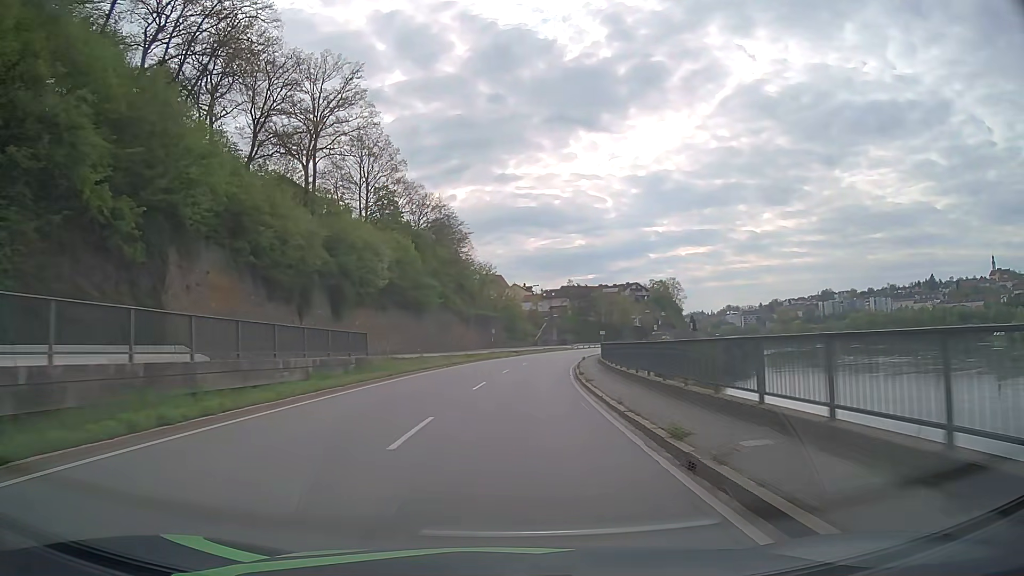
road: primary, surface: asphalt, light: Day
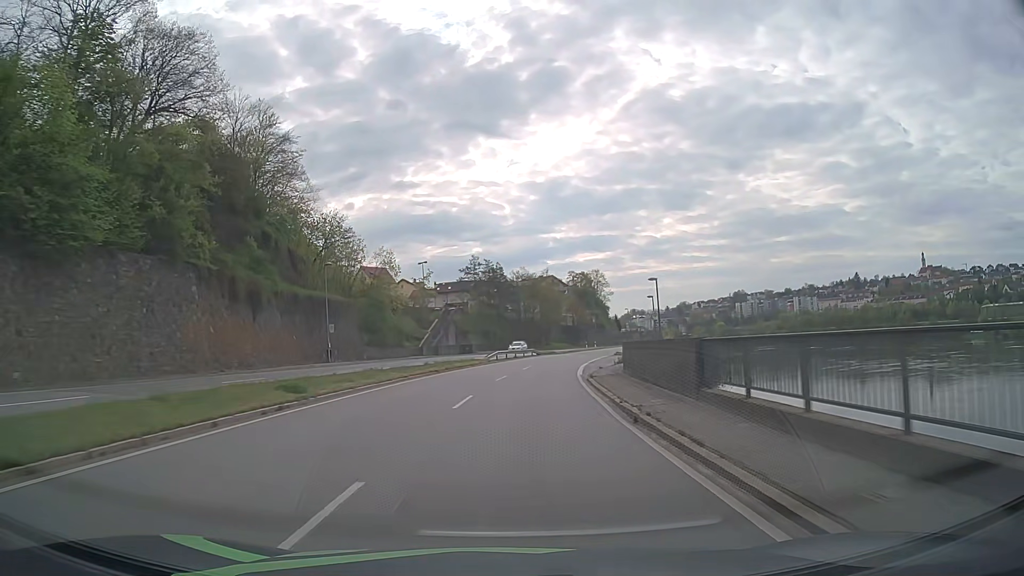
(+3.6, +53.7) m; +8°
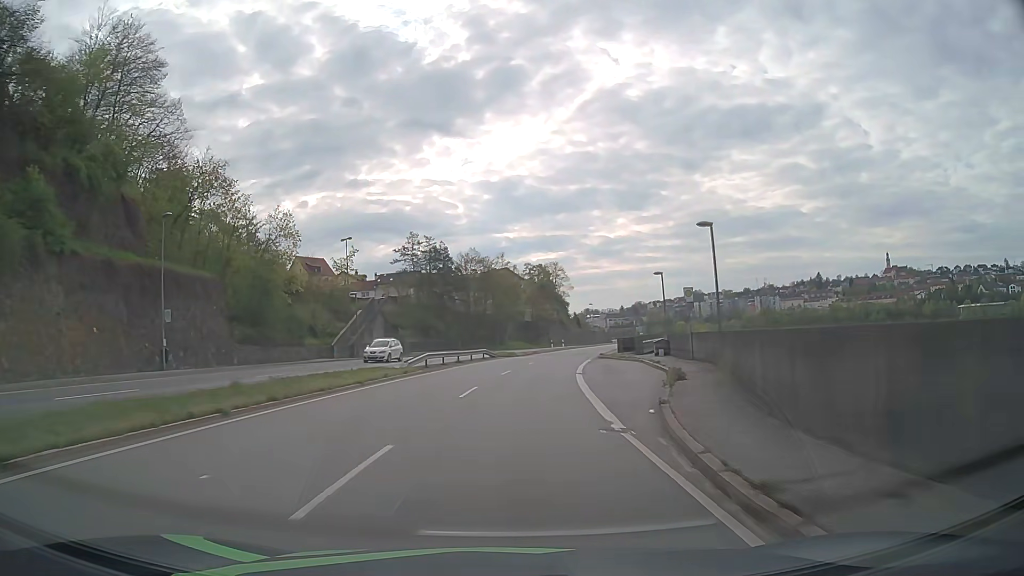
(+0.8, +21.5) m; +4°
(0, +10) (+1, +20) (+1, +30) (+3, +40) (+4, +50) (+6, +60) (+8, +69) (+11, +79) (+13, +89) (+16, +98) m
